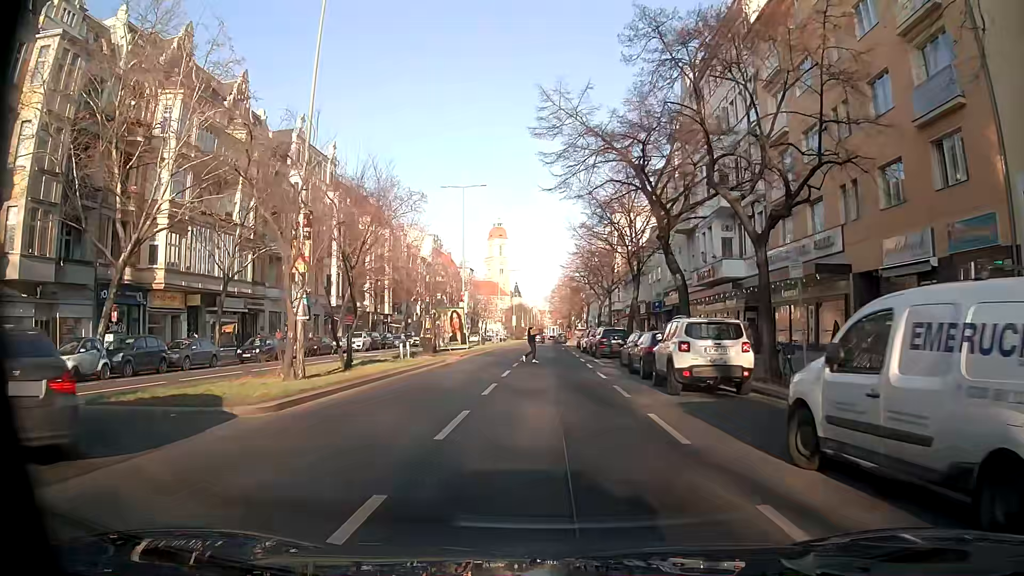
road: tertiary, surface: asphalt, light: Day
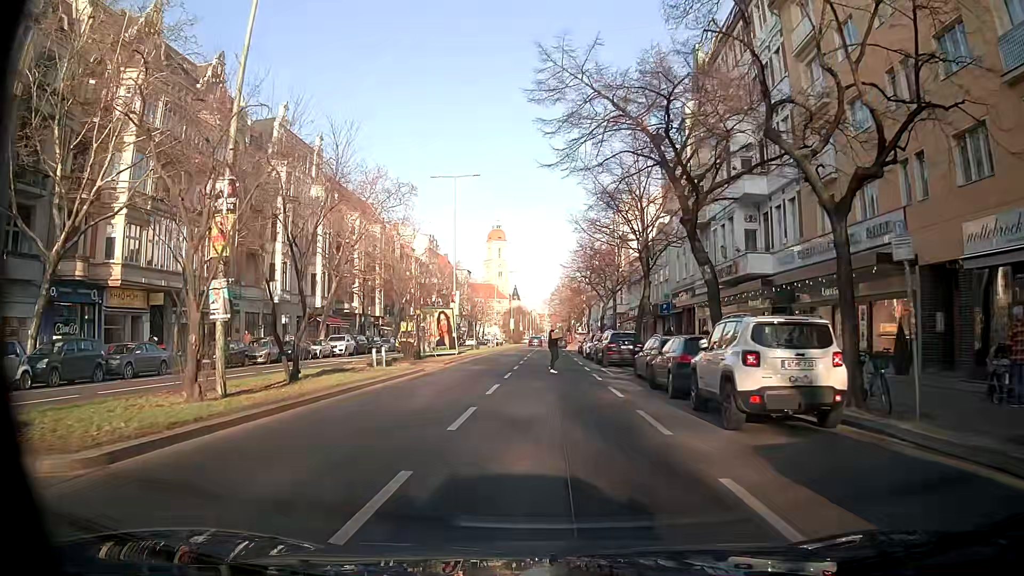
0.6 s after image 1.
(0.0, +4.8) m; +1°
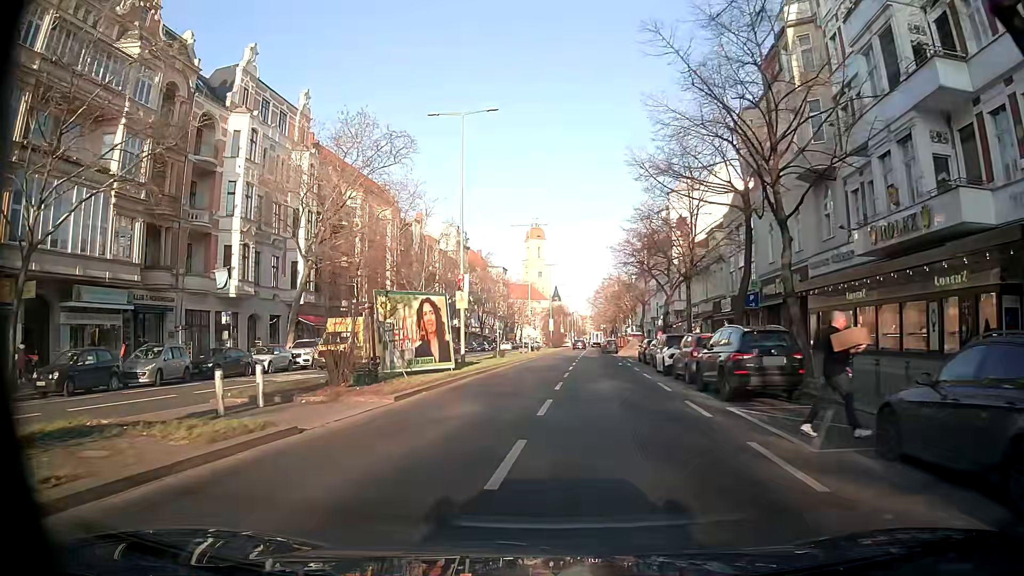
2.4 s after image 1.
(-0.5, +15.7) m; -4°
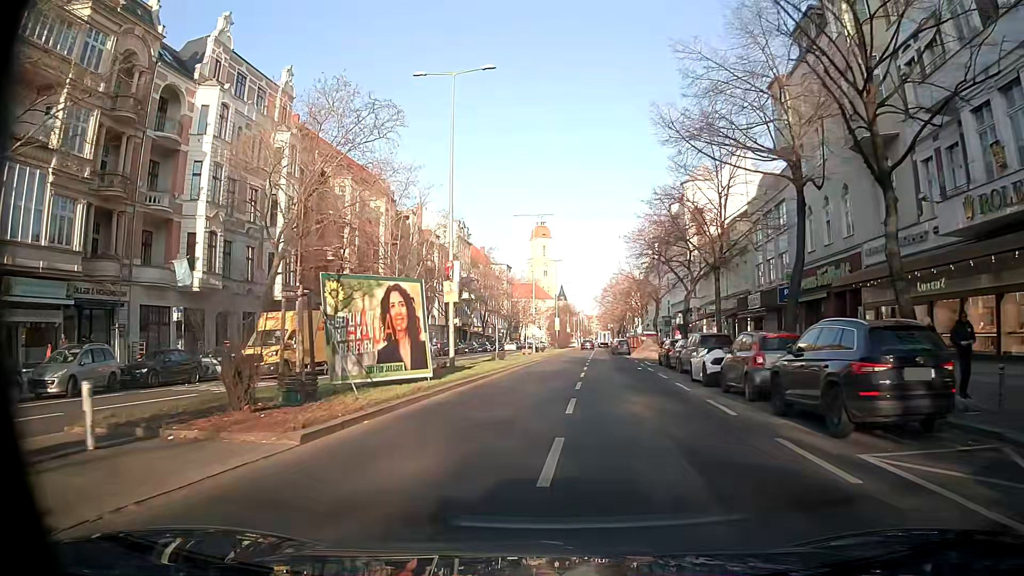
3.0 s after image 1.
(0.0, +5.8) m; -1°
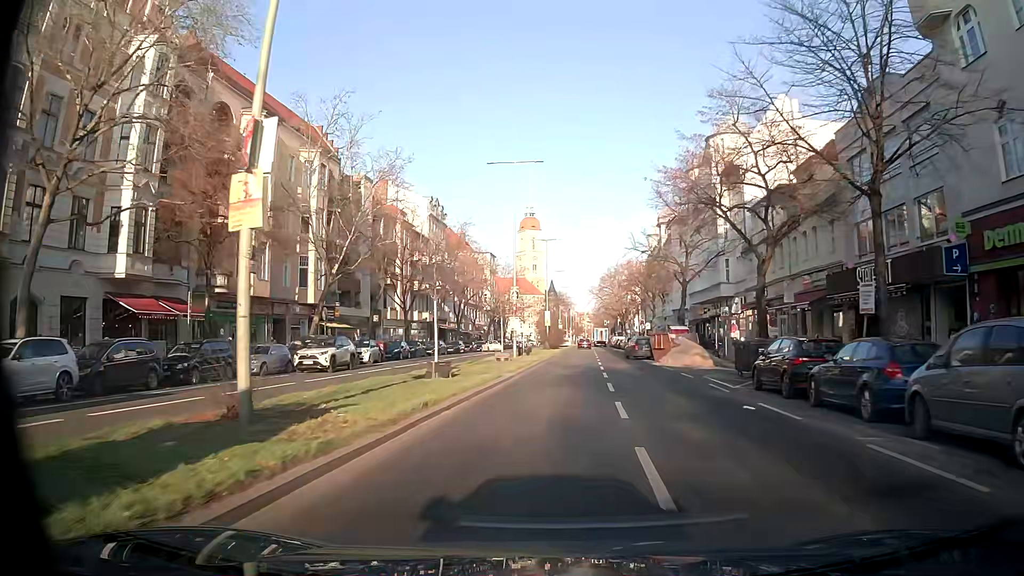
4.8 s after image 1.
(+0.2, +19.0) m; +1°
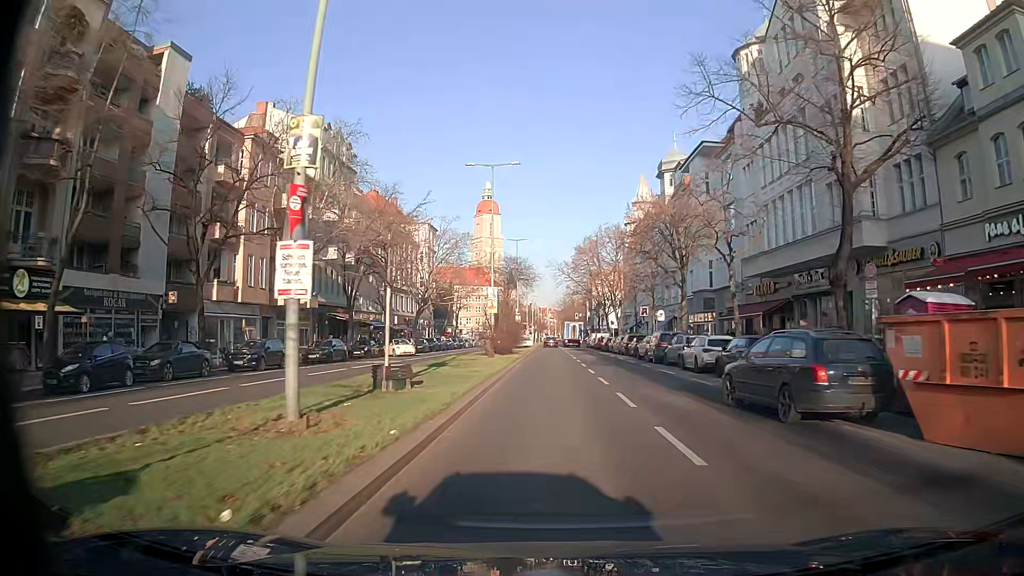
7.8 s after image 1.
(+0.7, +34.3) m; +3°
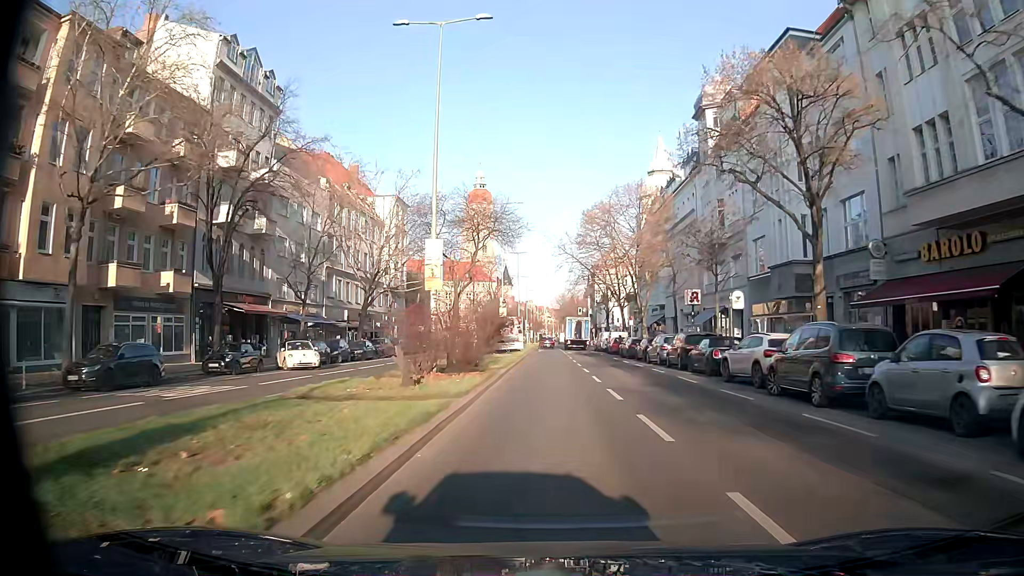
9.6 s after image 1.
(+0.1, +22.5) m; +1°
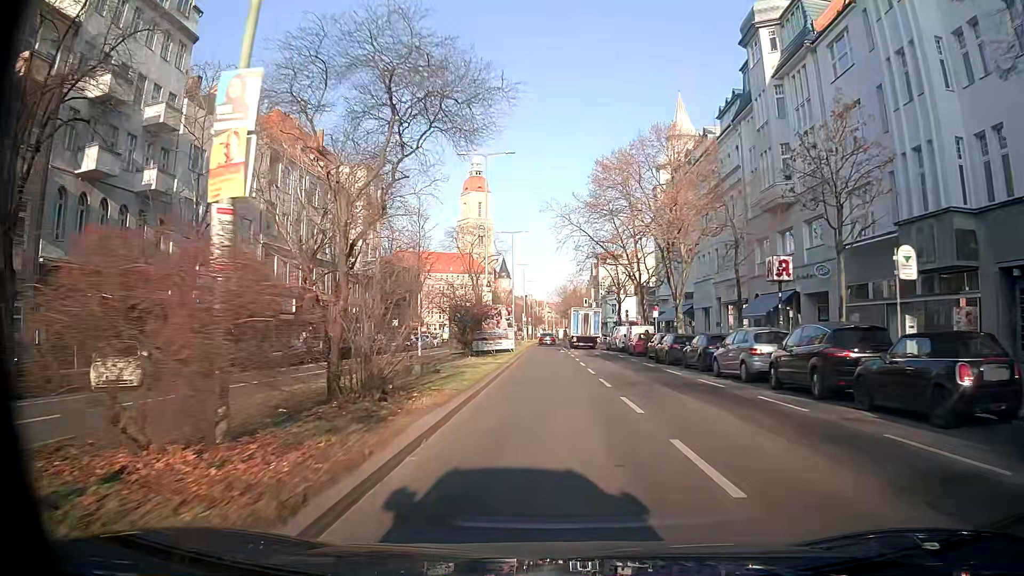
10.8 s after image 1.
(-0.1, +15.2) m; 0°
(0, +10) (0, +20) (0, +30) (0, +40) (0, +50) (0, +60) (0, +70) (0, +80) (0, +90) (0, +100) m
